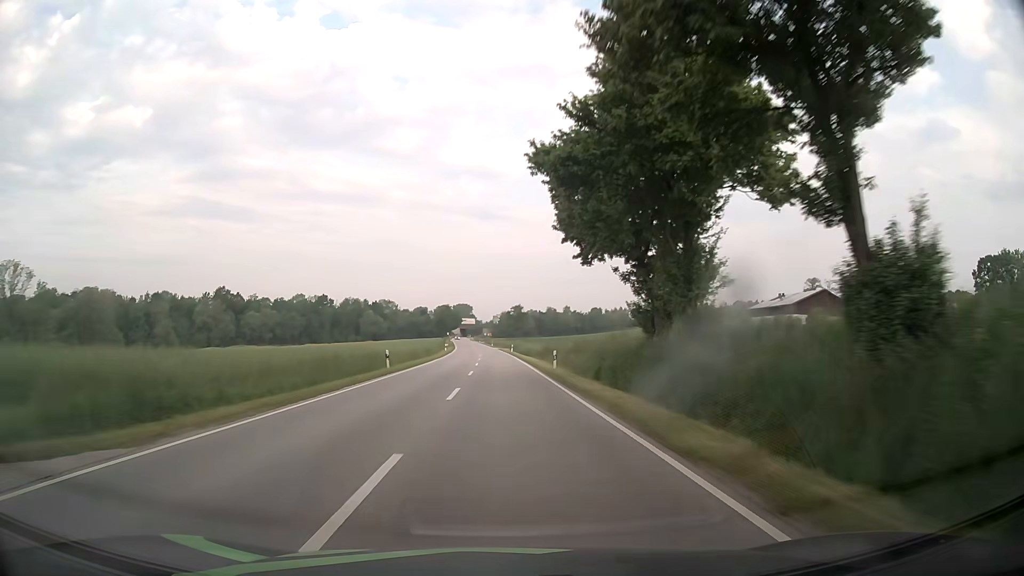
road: secondary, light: Day
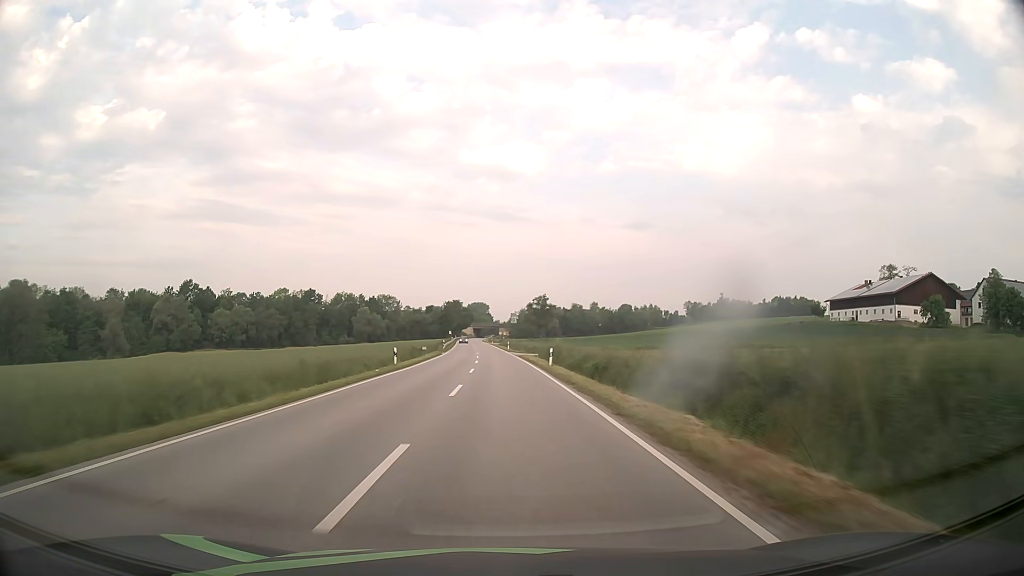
(-0.5, +47.4) m; -1°
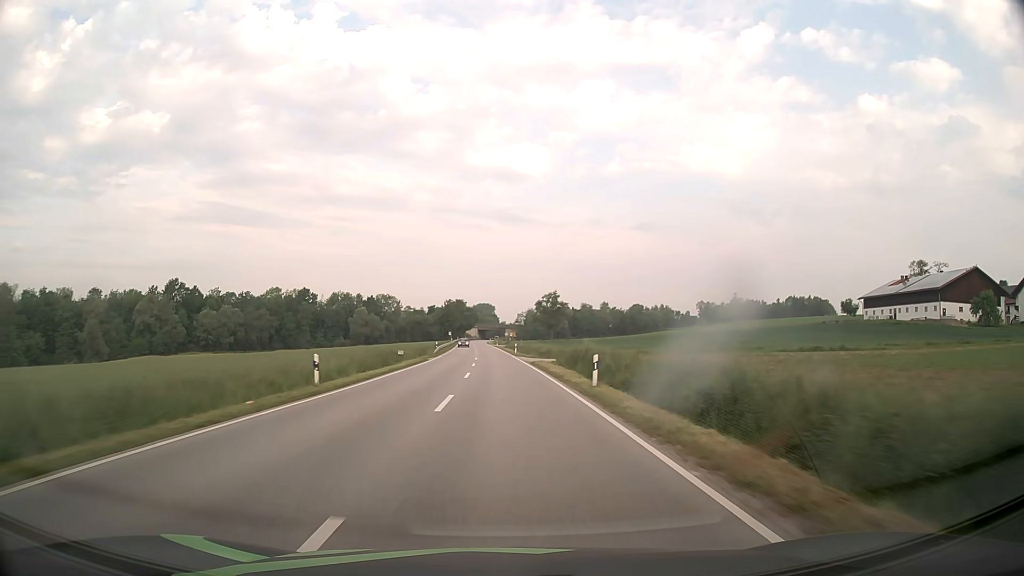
(-0.1, +15.8) m; 0°
